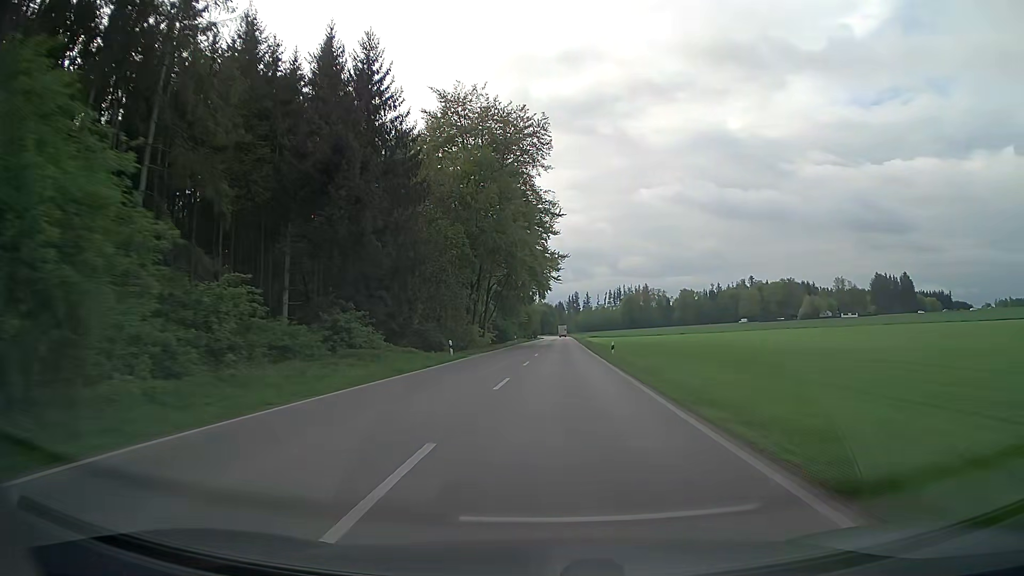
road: secondary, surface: asphalt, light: Day
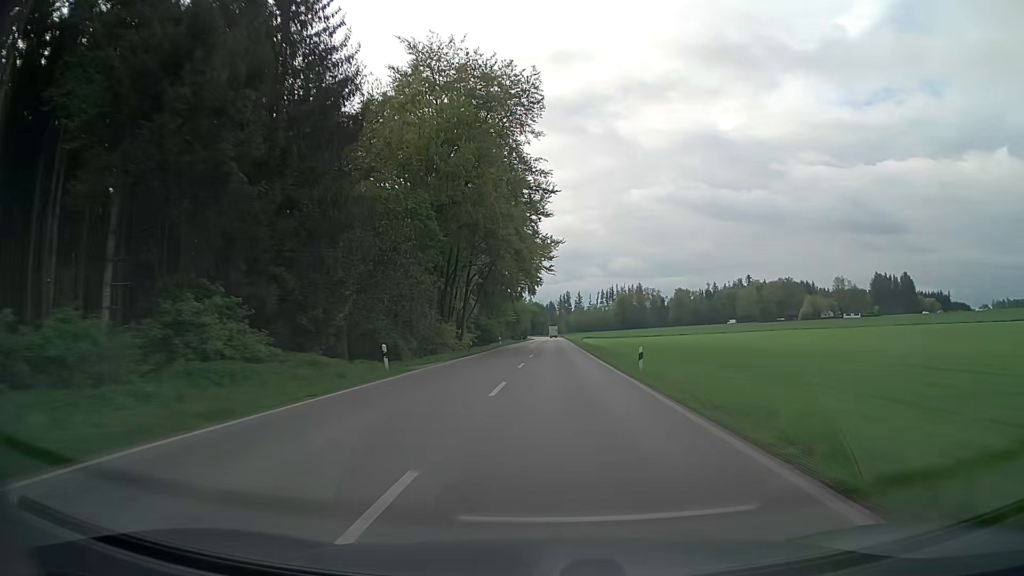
(+0.1, +13.7) m; +1°
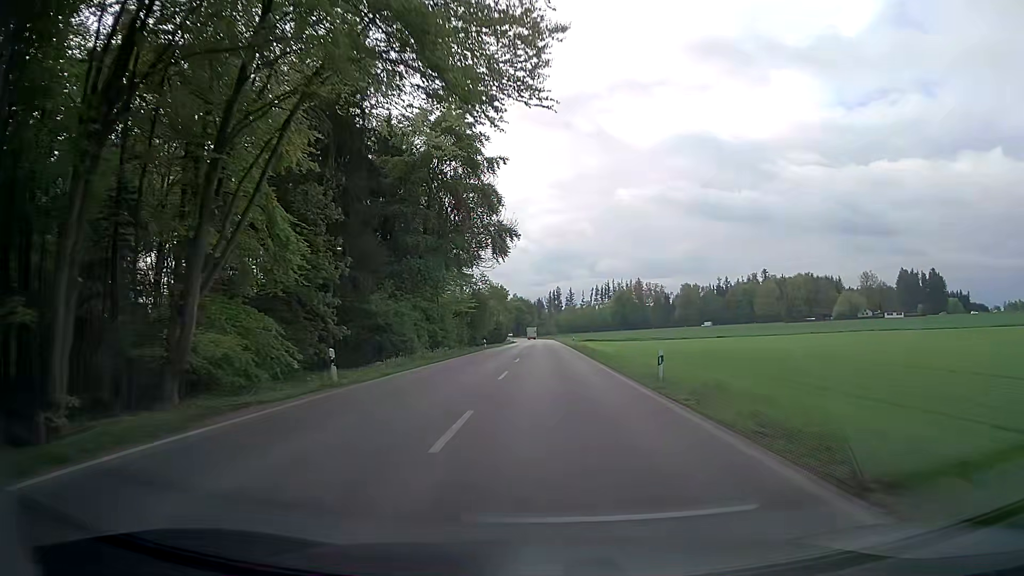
(+0.6, +55.1) m; +1°
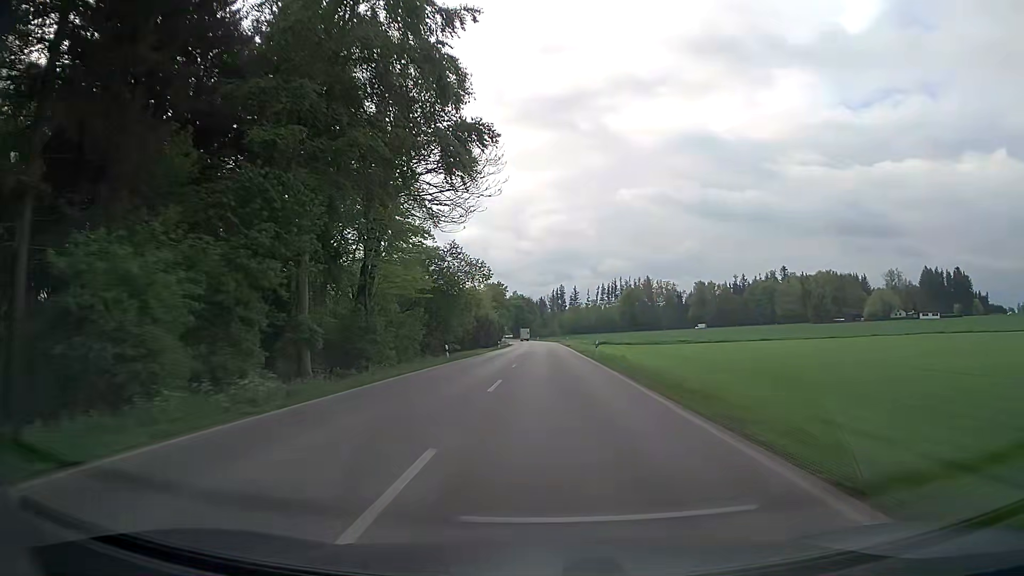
(-0.1, +27.8) m; -1°
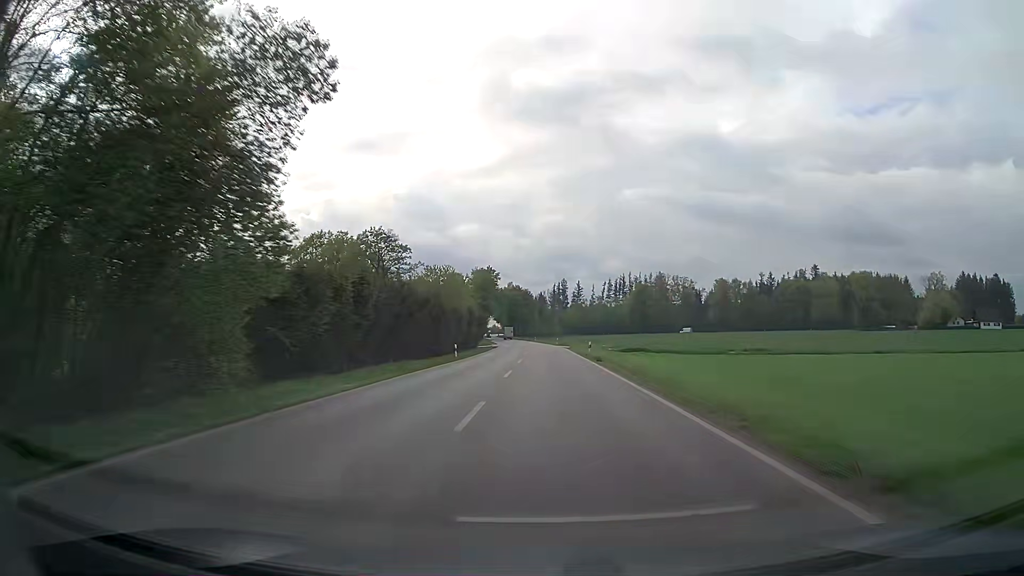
(-0.1, +42.6) m; 0°
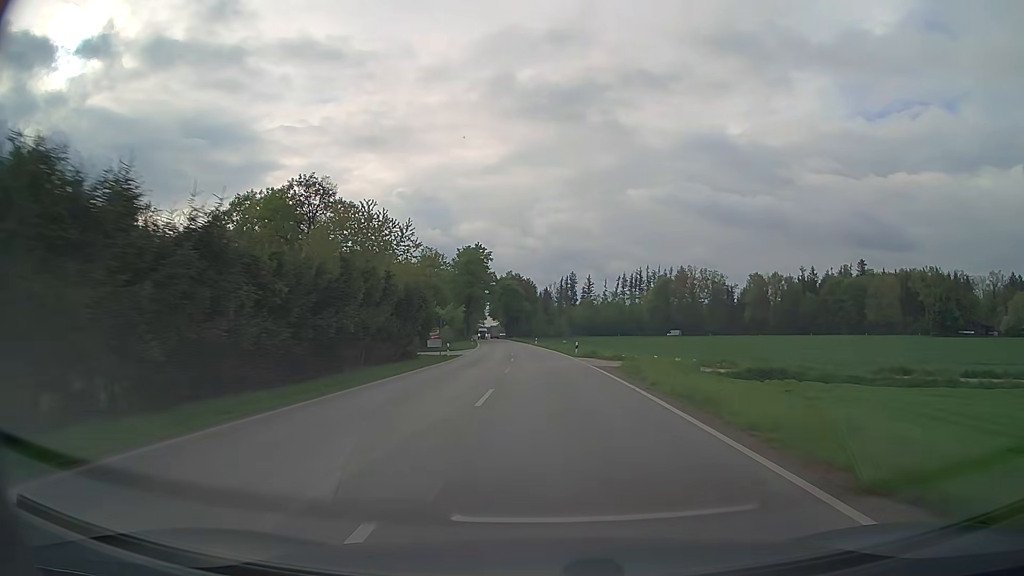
(+0.1, +45.0) m; 0°
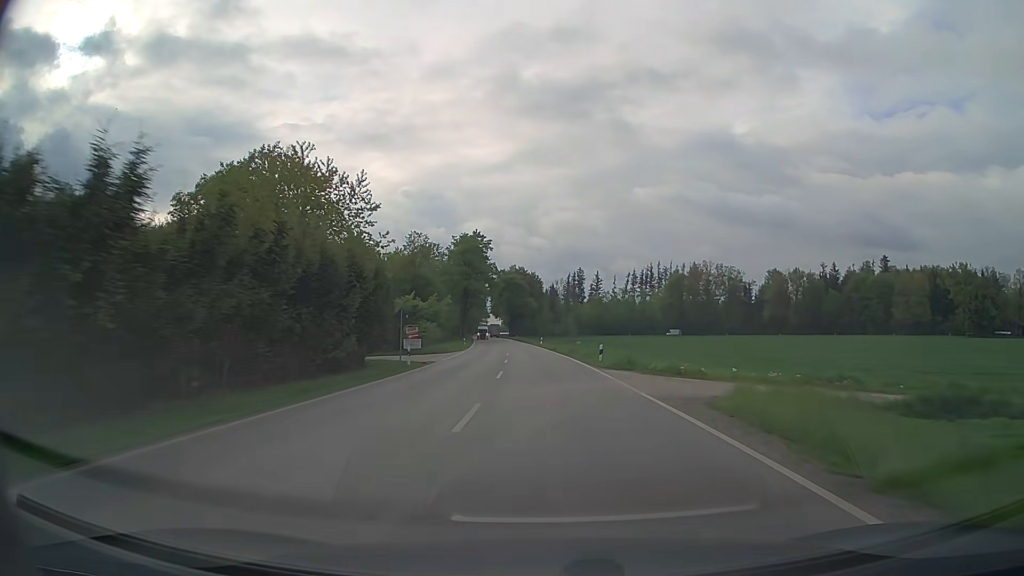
(-0.1, +15.5) m; 0°
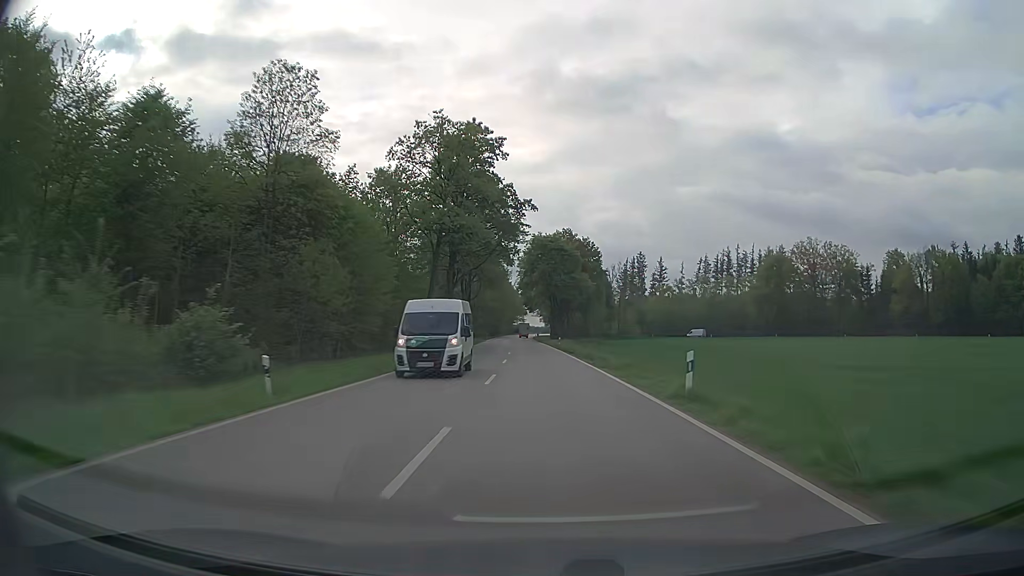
(-2.2, +64.3) m; -4°
(0, +10) (0, +20) (0, +30) (-1, +40) (-1, +50) (-2, +60) (-2, +70) (-2, +80) (-3, +90) (-3, +100) m
